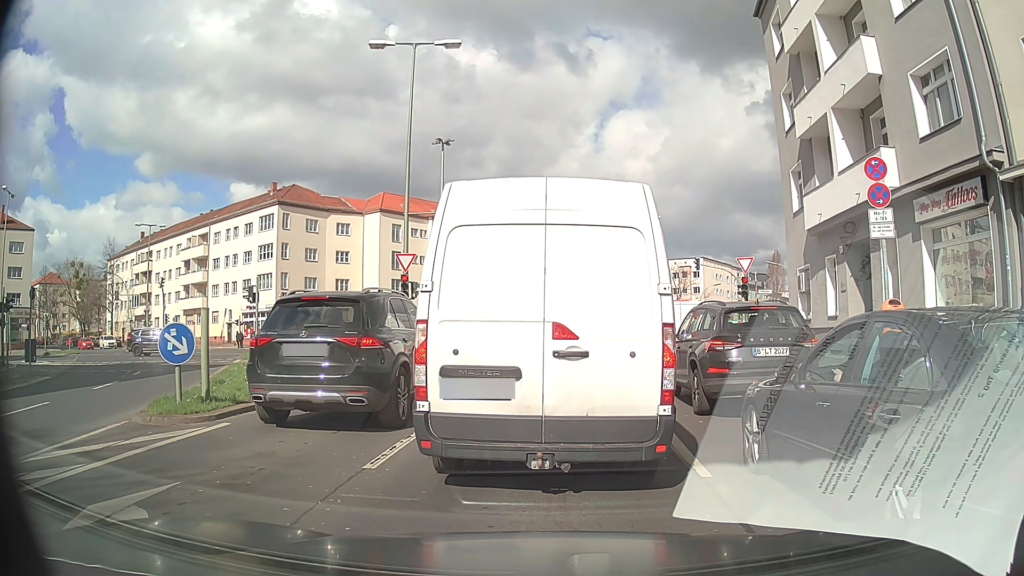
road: secondary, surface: asphalt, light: Day
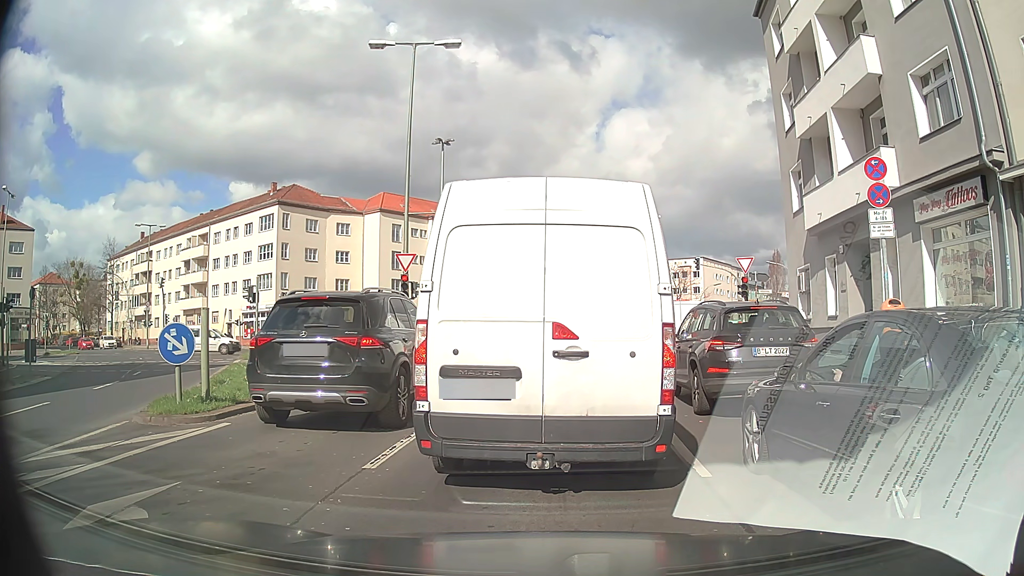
(0.0, 0.0) m; 0°
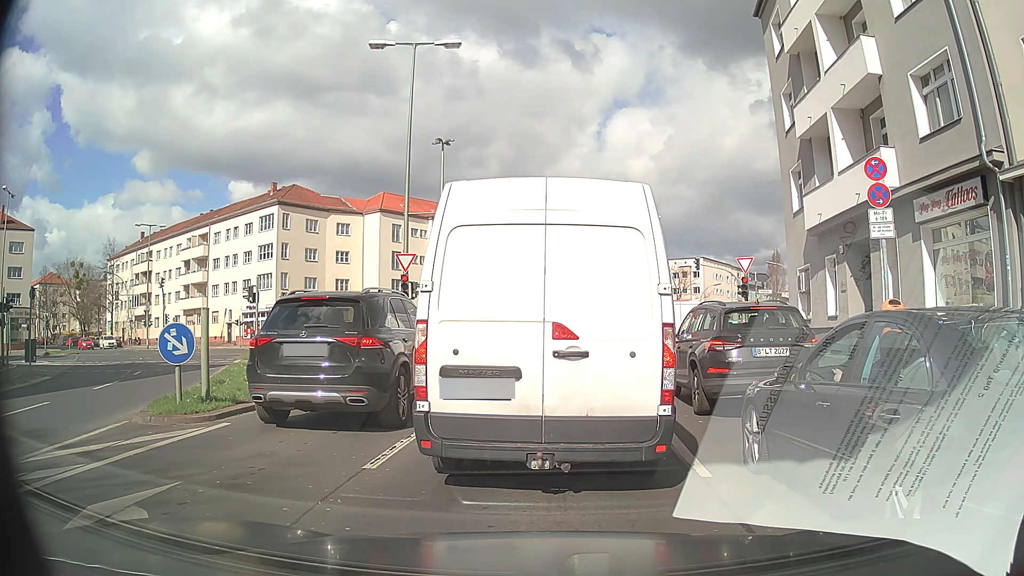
(0.0, 0.0) m; 0°
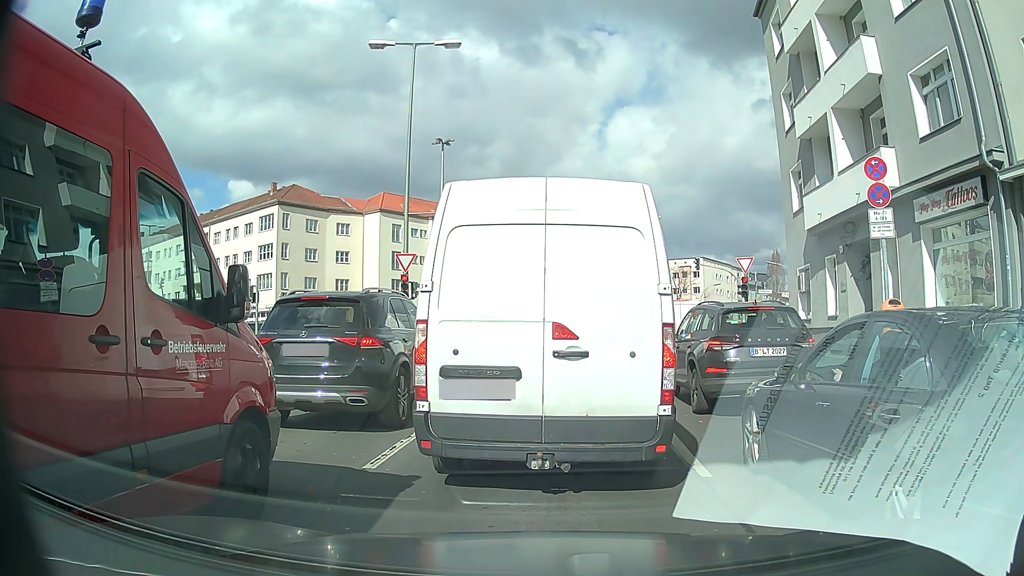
(0.0, 0.0) m; 0°
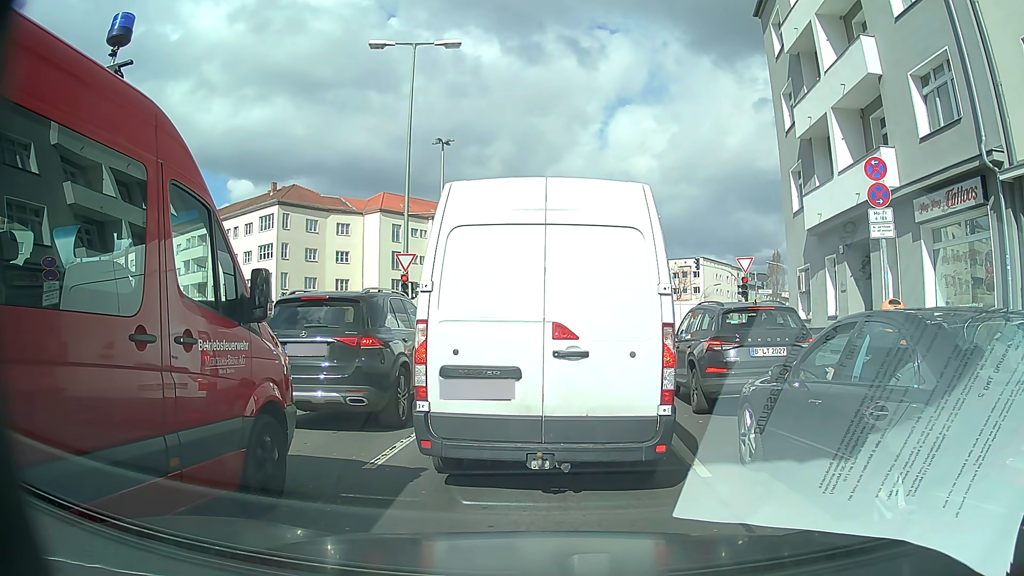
(0.0, 0.0) m; 0°
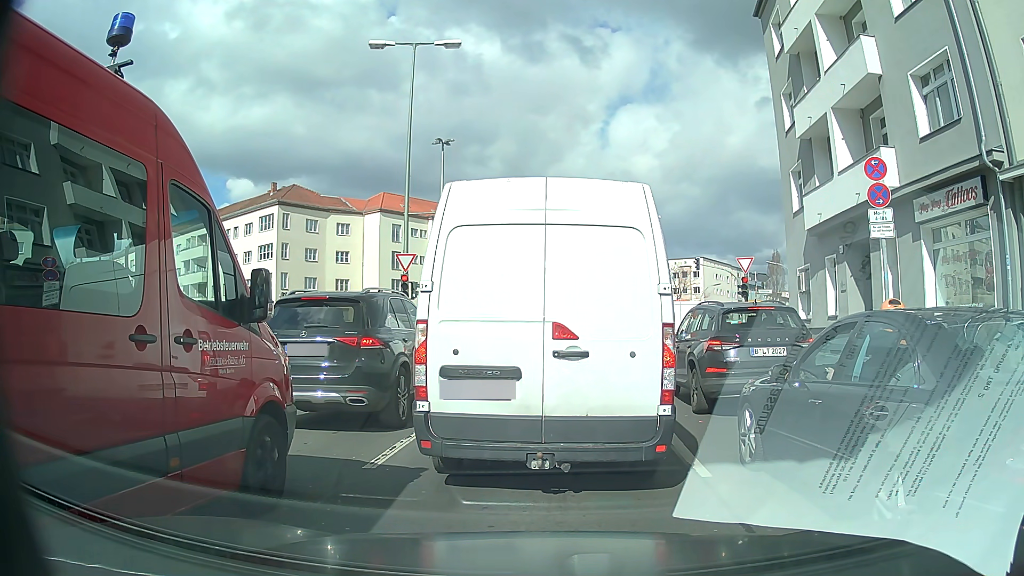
(0.0, 0.0) m; 0°
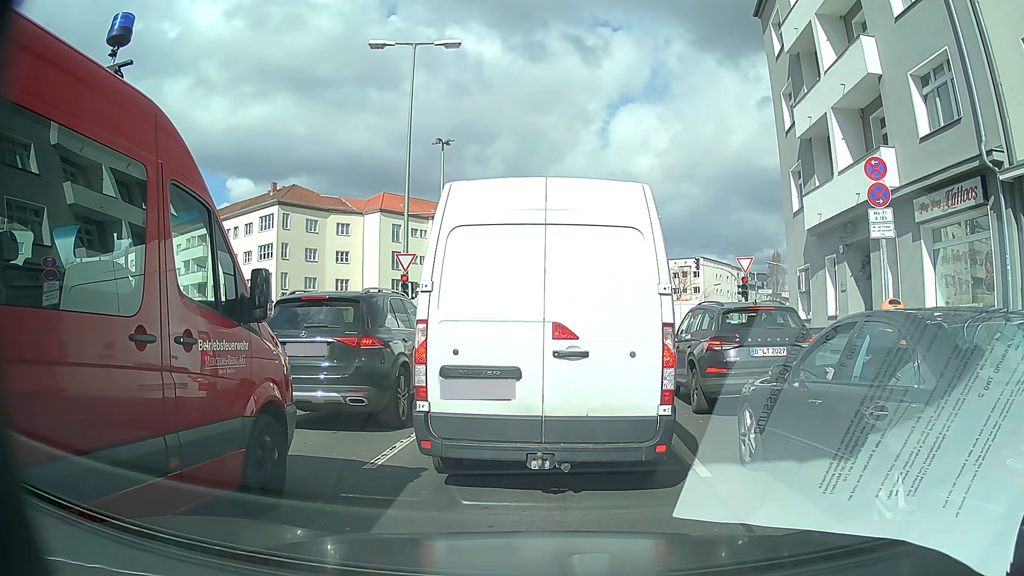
(0.0, 0.0) m; 0°
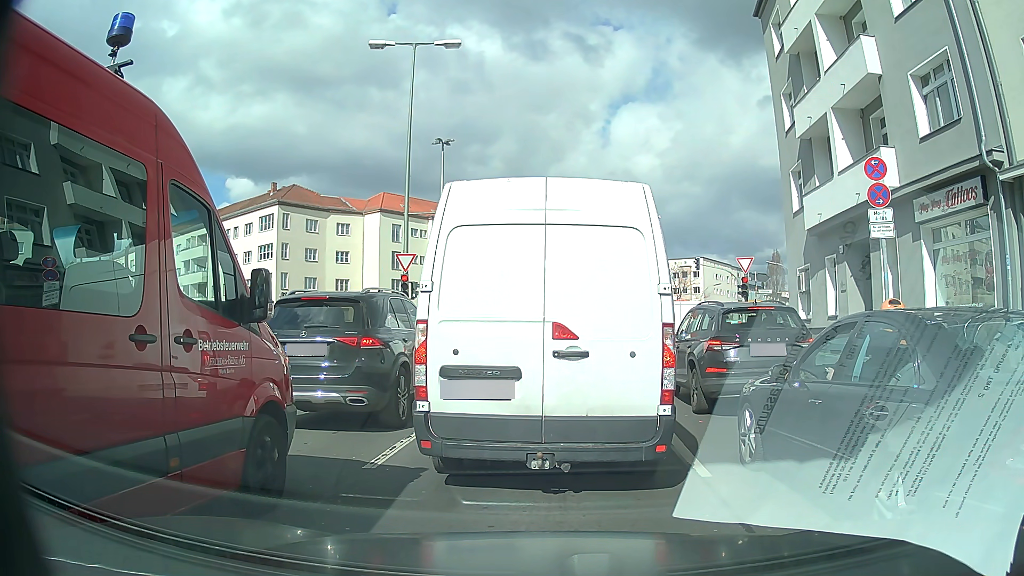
(0.0, 0.0) m; 0°
(0, +10) (+1, +20) (+2, +30) (+4, +40) (+6, +49) (+10, +59) (+15, +67) (+20, +76) (+25, +85) (+30, +93) m
